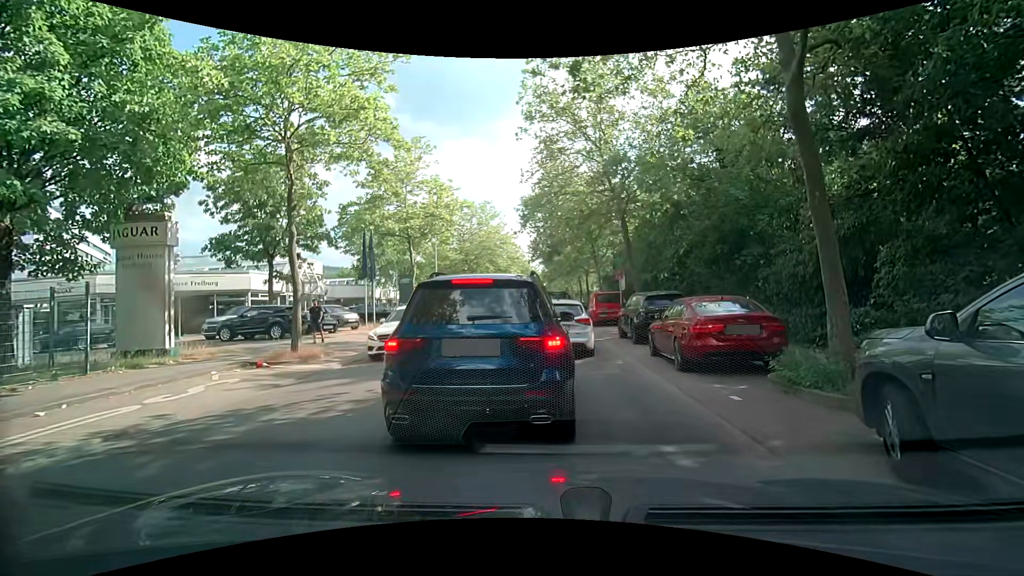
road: tertiary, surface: asphalt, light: Day
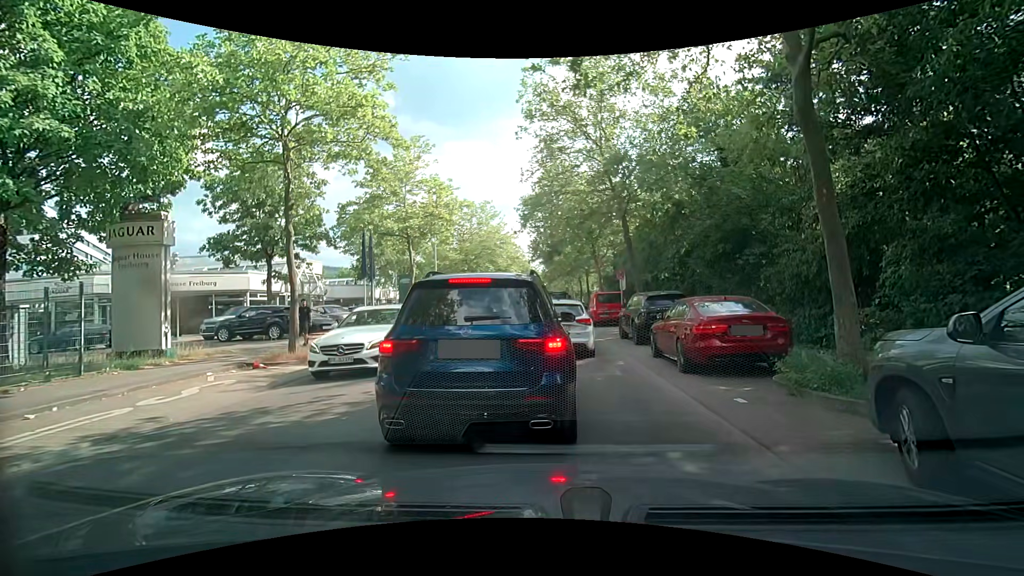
(0.0, +0.2) m; 0°
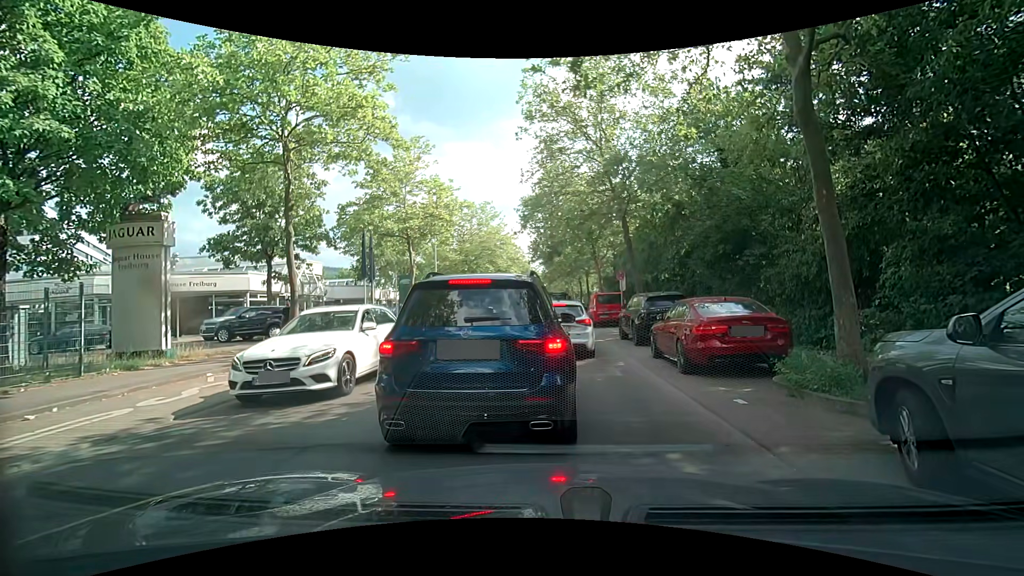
(0.0, 0.0) m; 0°
